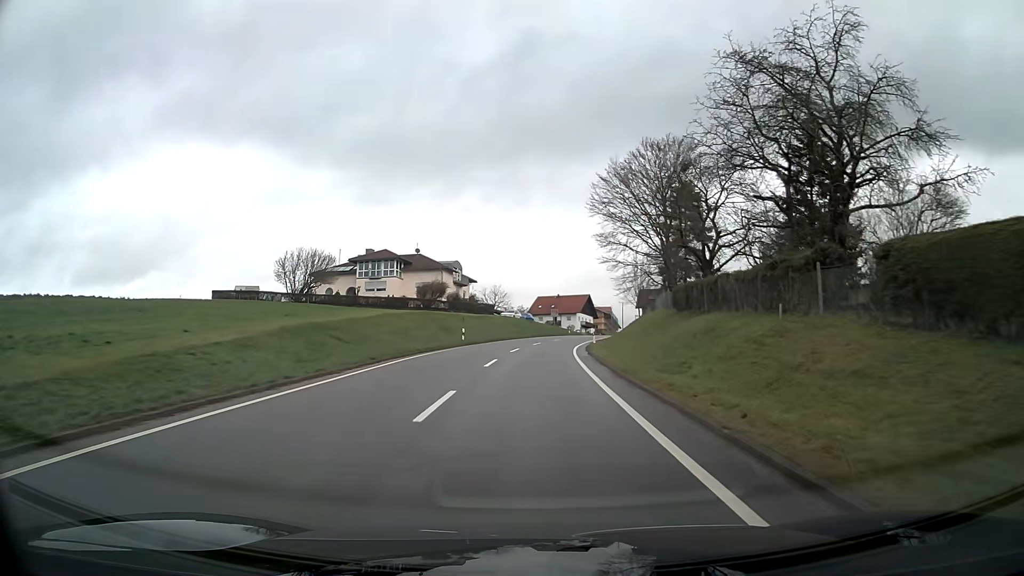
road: tertiary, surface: asphalt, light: Day
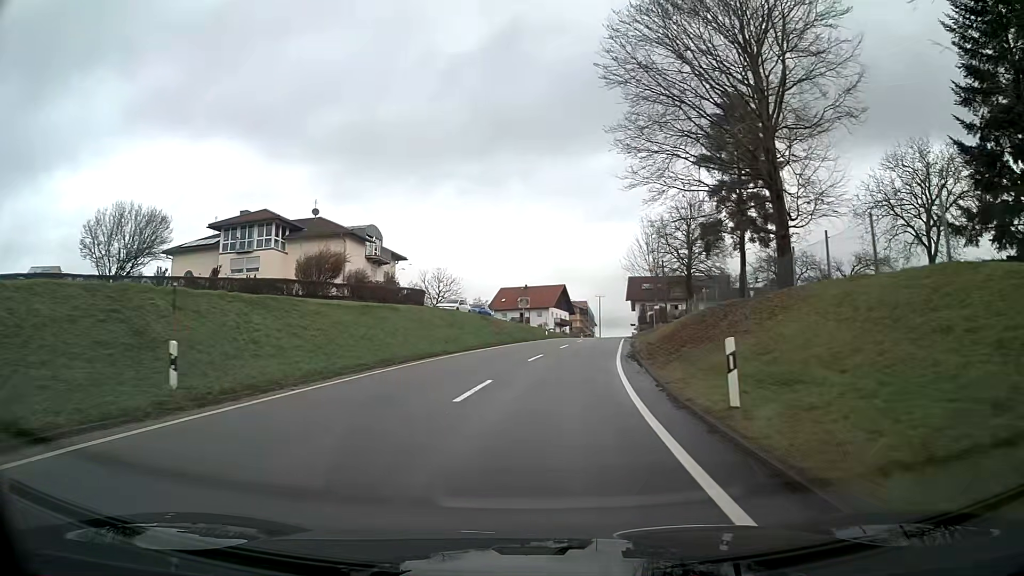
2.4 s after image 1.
(+0.8, +33.7) m; +4°
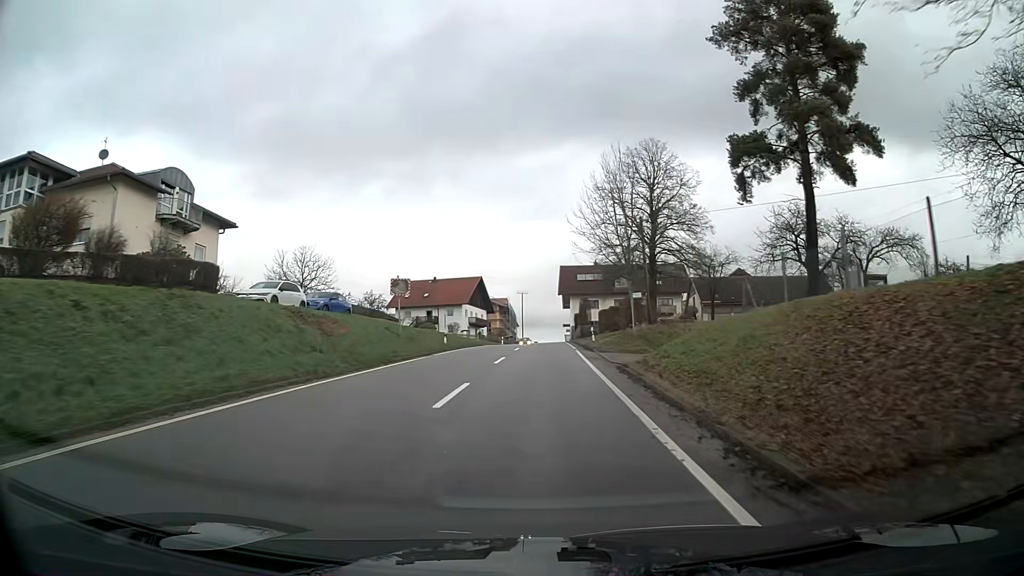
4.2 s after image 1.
(+1.5, +24.4) m; +6°
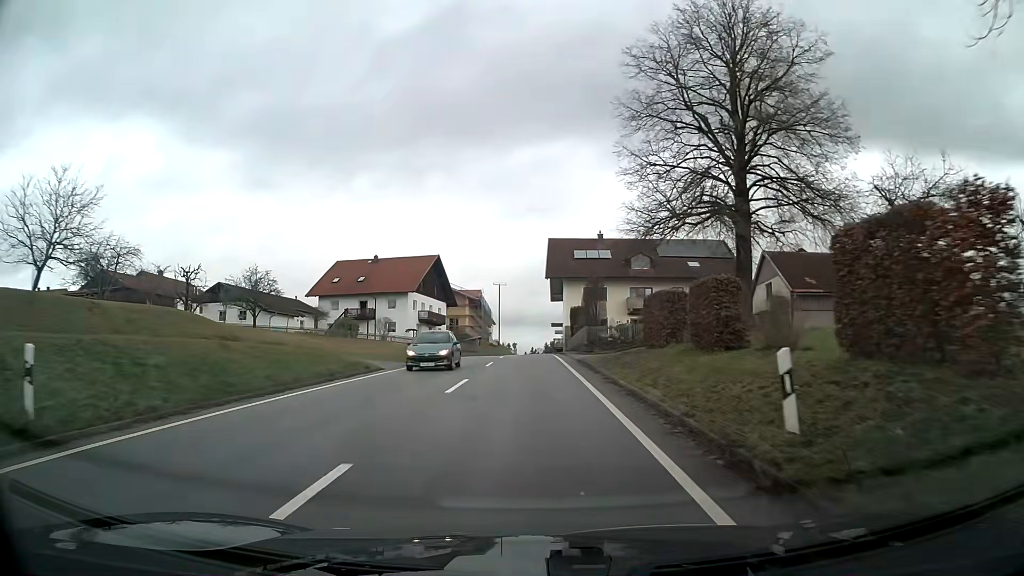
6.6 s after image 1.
(+0.6, +32.2) m; +1°
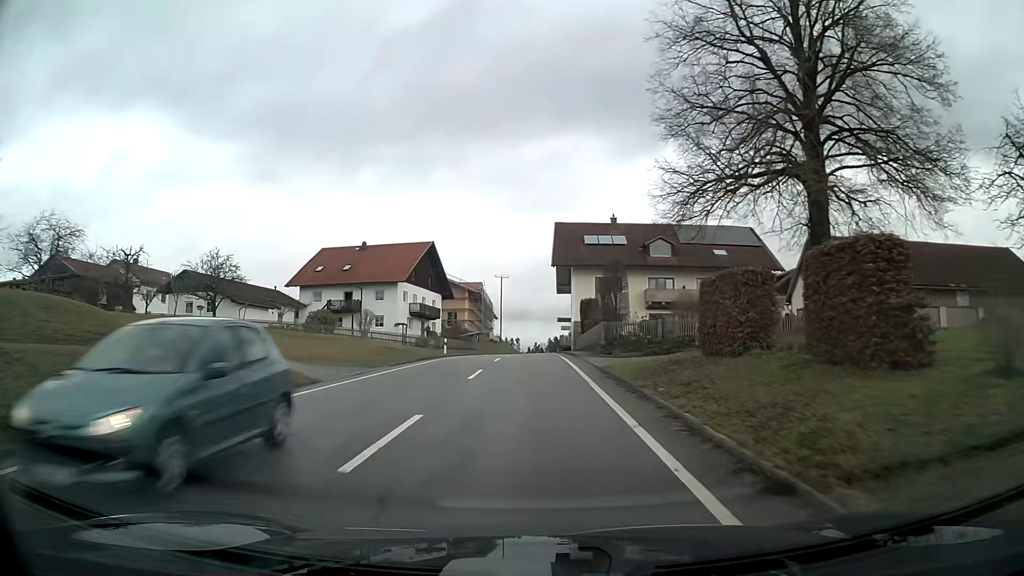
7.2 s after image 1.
(0.0, +8.1) m; -1°
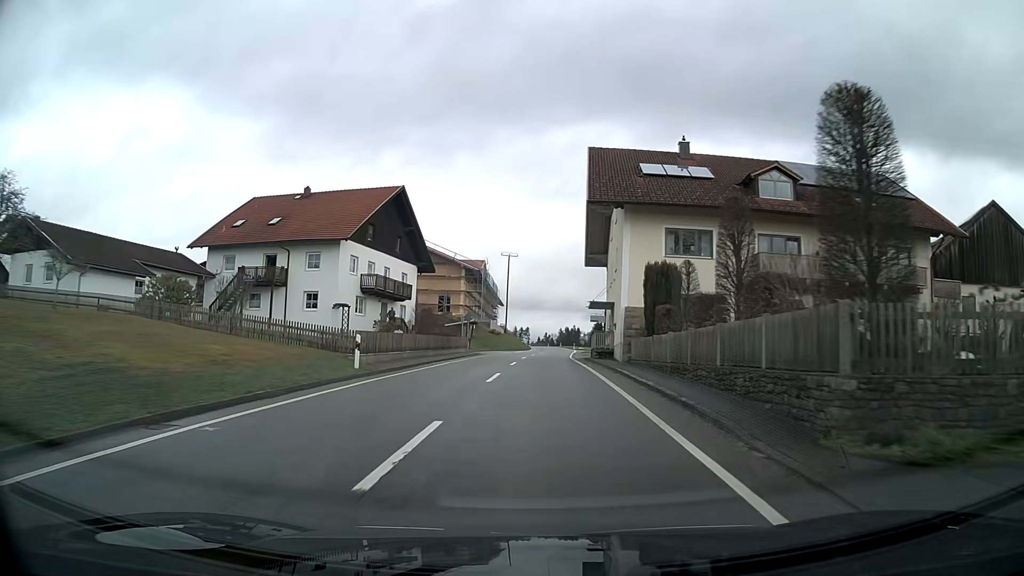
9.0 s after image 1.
(-0.2, +24.7) m; -1°
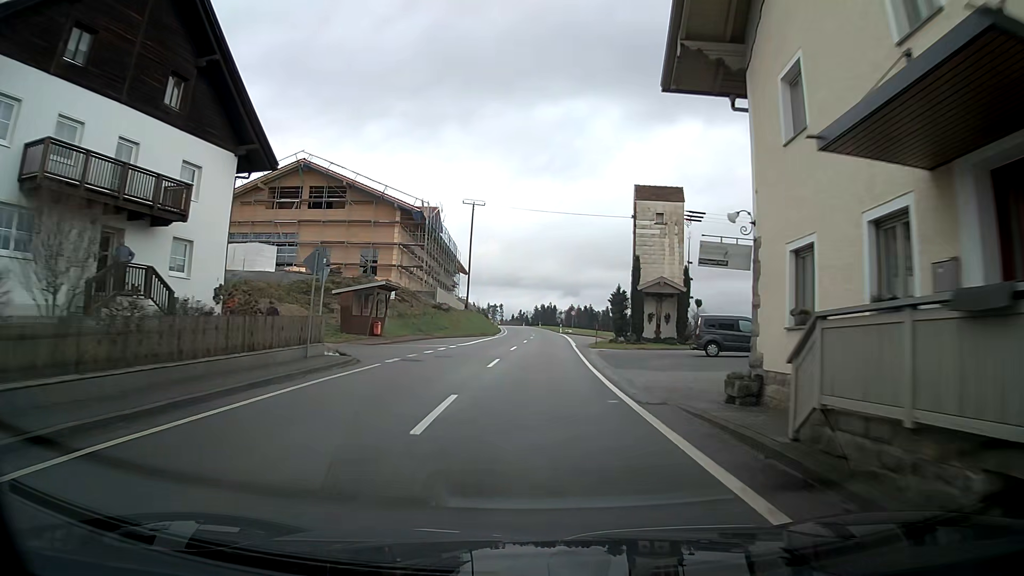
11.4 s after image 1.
(+0.5, +33.3) m; +3°
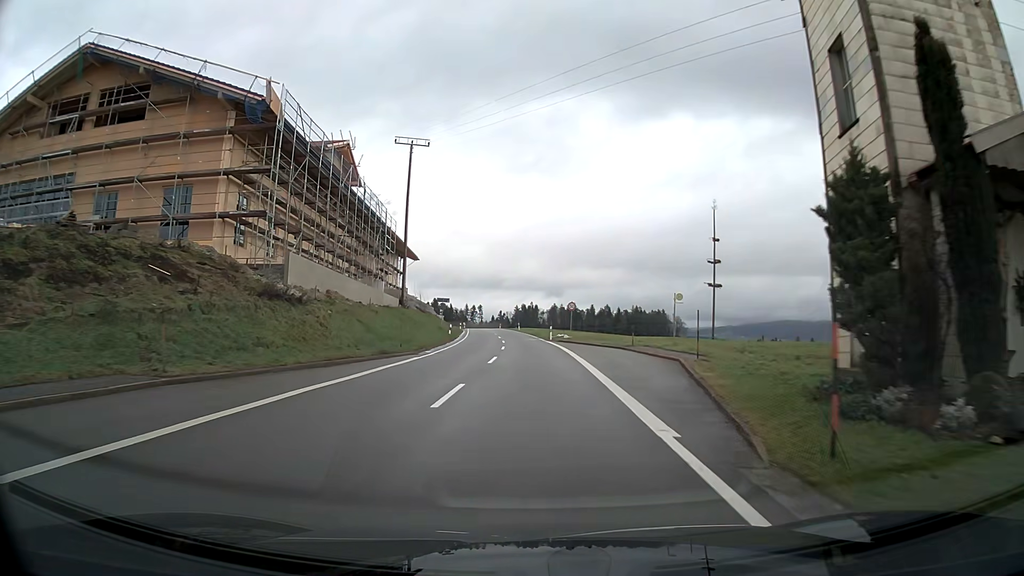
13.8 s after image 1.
(+0.4, +33.1) m; +1°
(0, +10) (0, +20) (0, +30) (-1, +40) (-1, +50) (-2, +60) (-2, +70) (-3, +80) (-4, +90) (-5, +100) m
